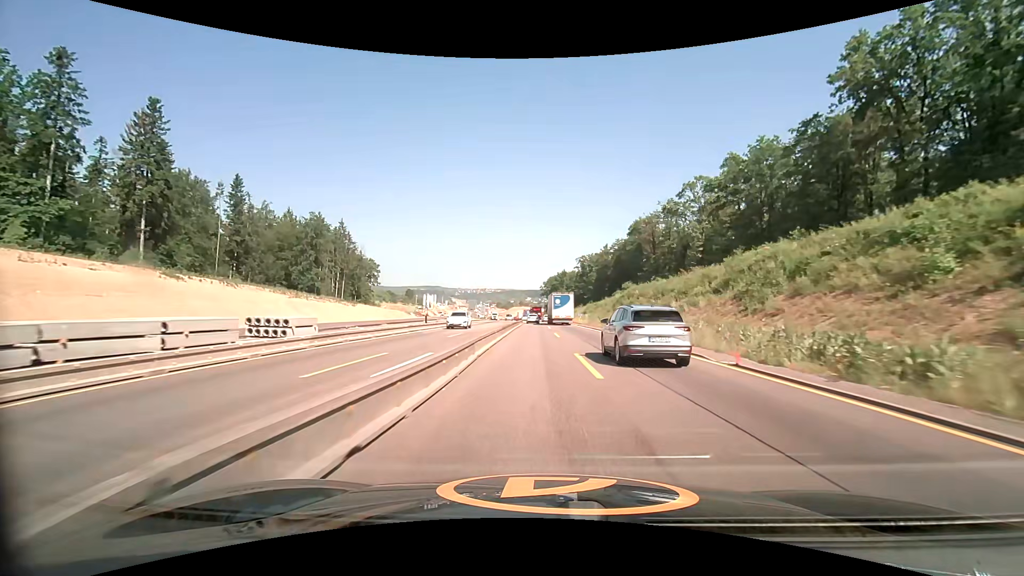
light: Day
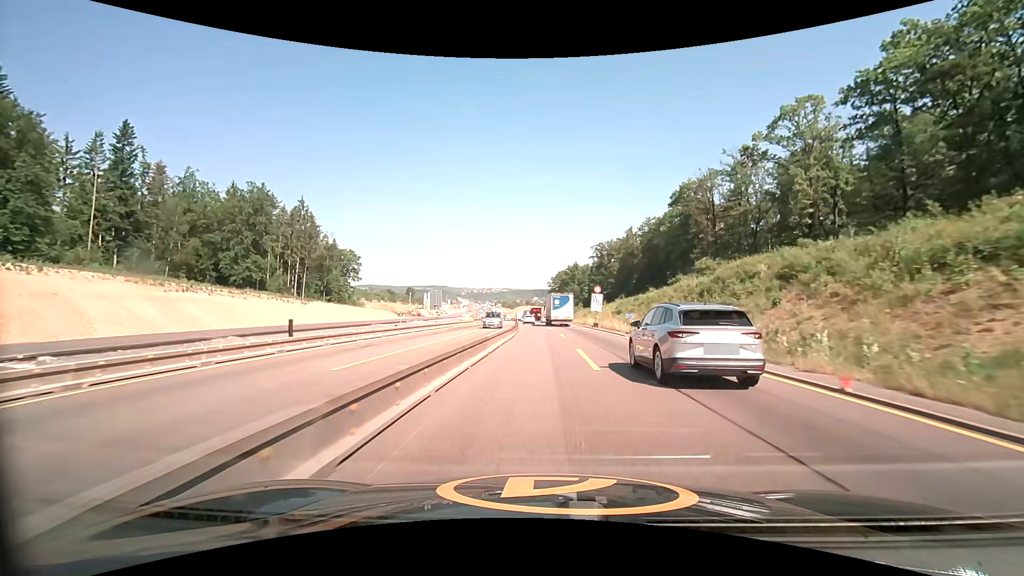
(-0.2, +34.3) m; -1°
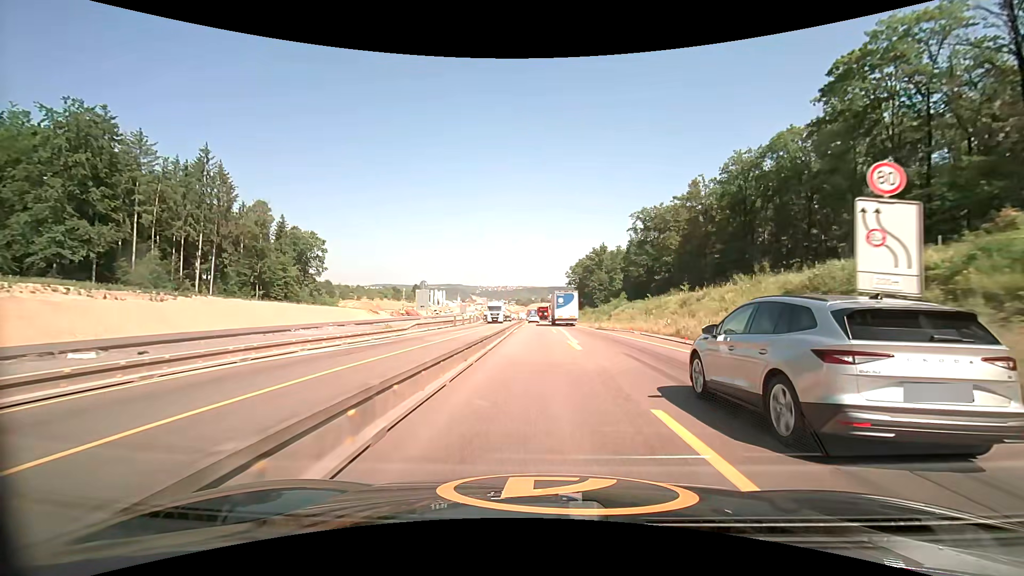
(-0.3, +46.8) m; -1°
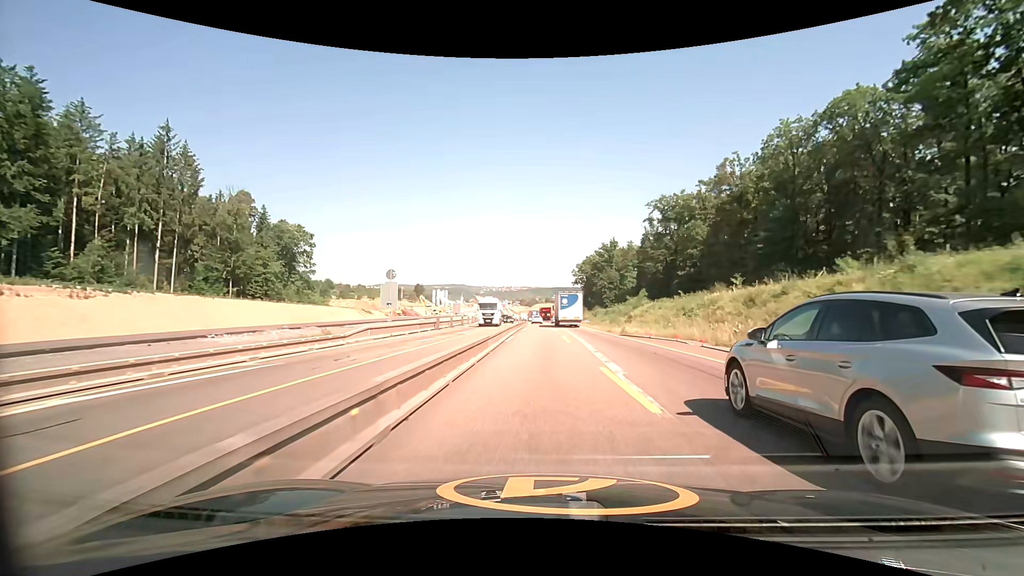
(-0.1, +12.0) m; 0°
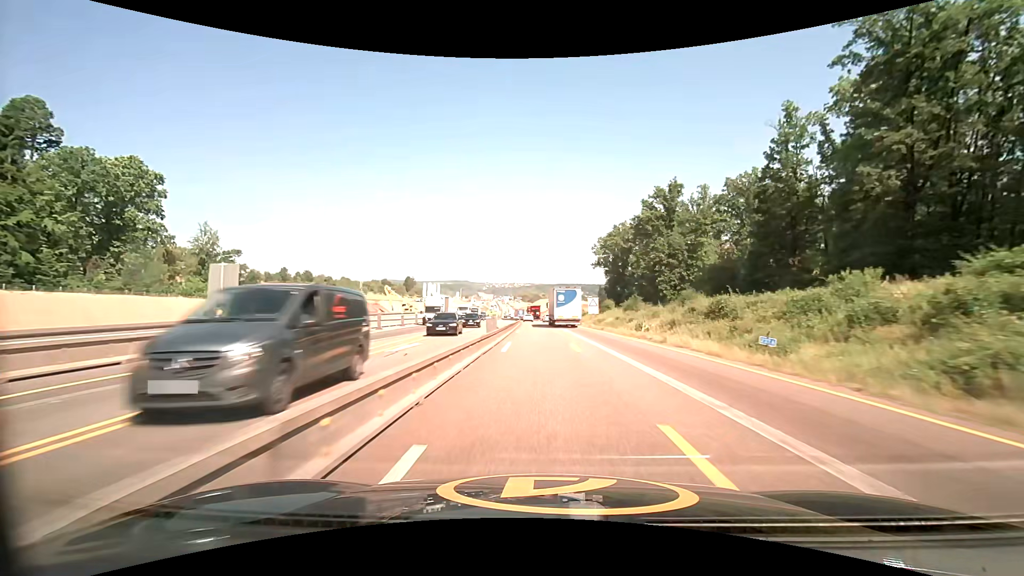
(-0.5, +62.0) m; 0°
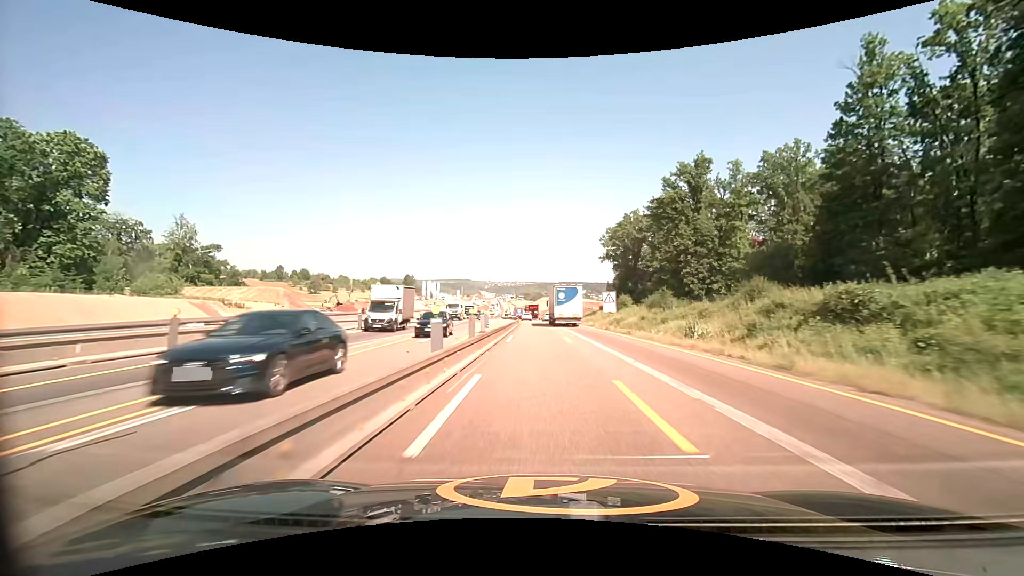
(-0.1, +12.6) m; -1°
(0, +10) (0, +20) (0, +30) (0, +40) (0, +50) (-1, +60) (-1, +70) (-1, +80) (-2, +90) (-2, +100) m
